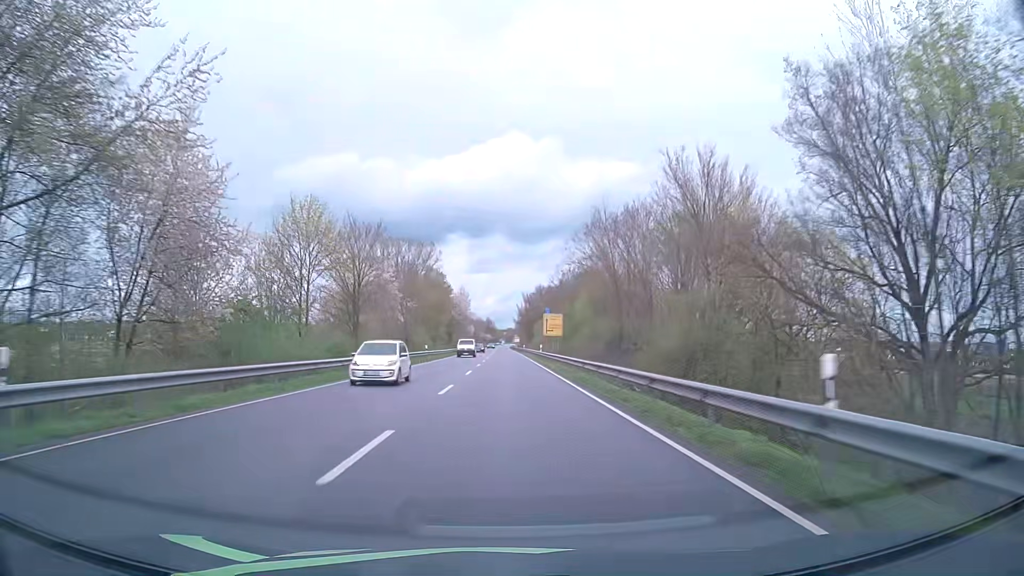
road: primary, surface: asphalt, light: Day
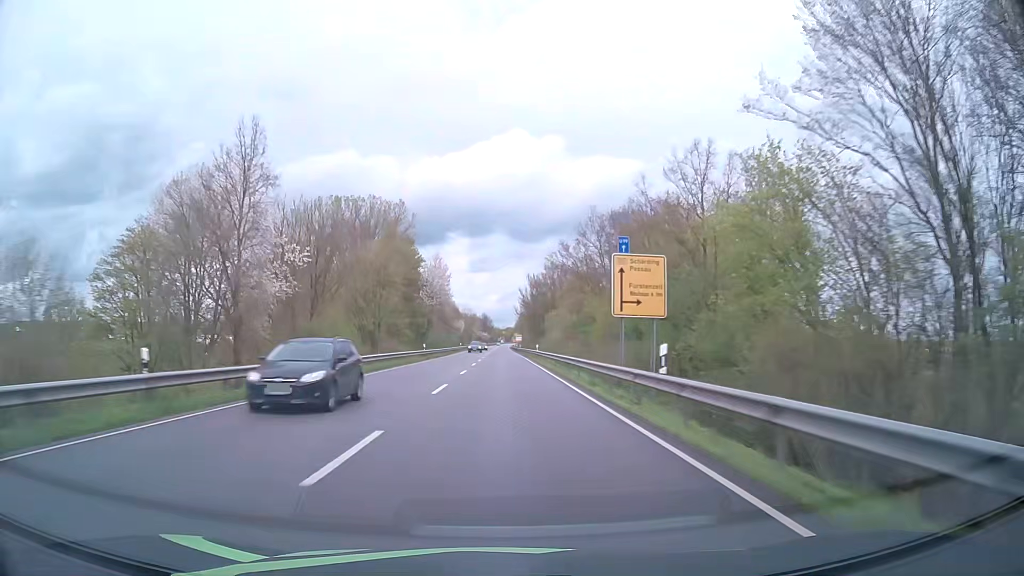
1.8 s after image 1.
(+0.3, +47.4) m; 0°
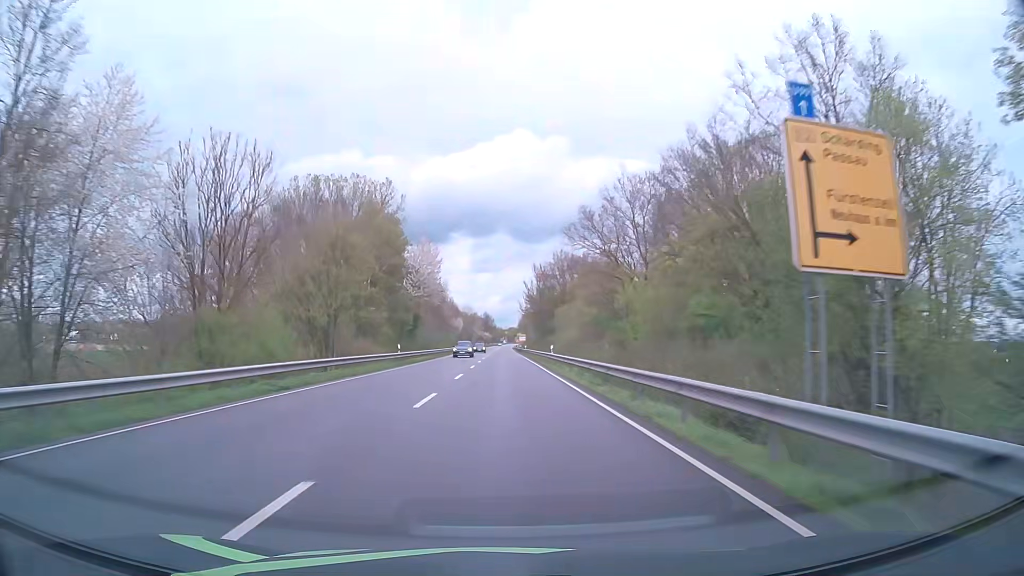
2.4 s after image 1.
(0.0, +15.8) m; 0°
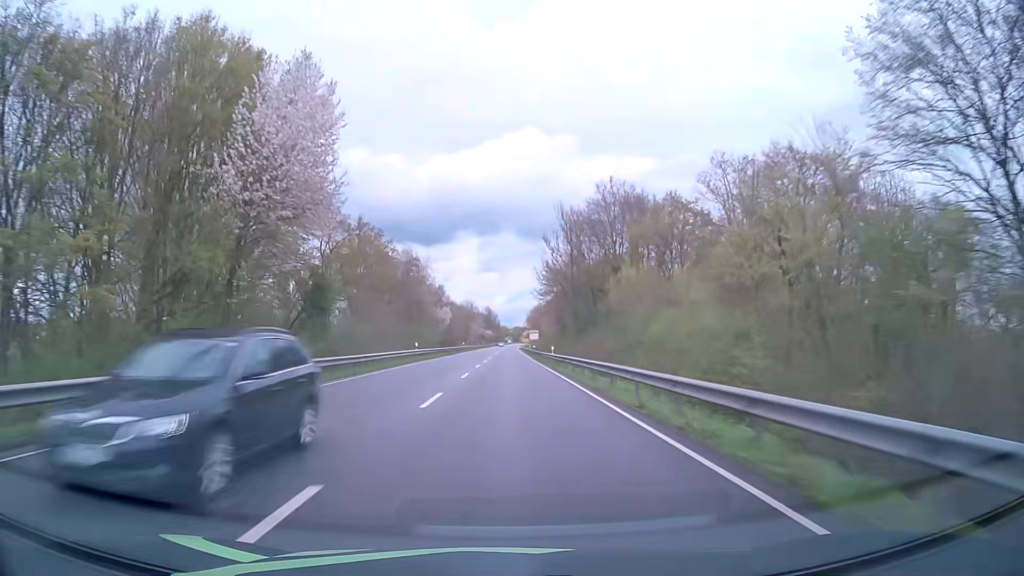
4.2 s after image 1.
(-0.2, +47.4) m; -1°
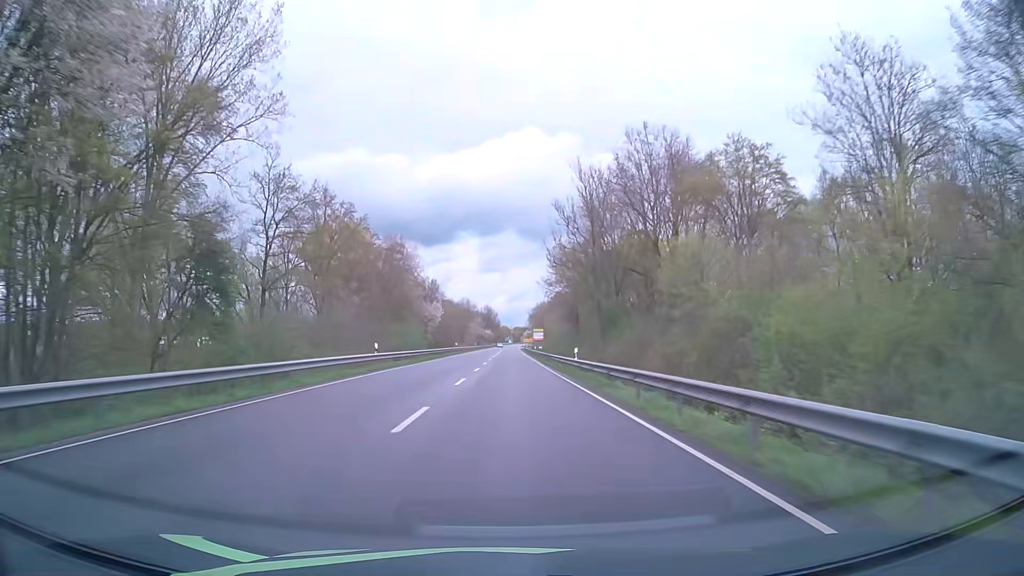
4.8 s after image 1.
(0.0, +15.8) m; 0°
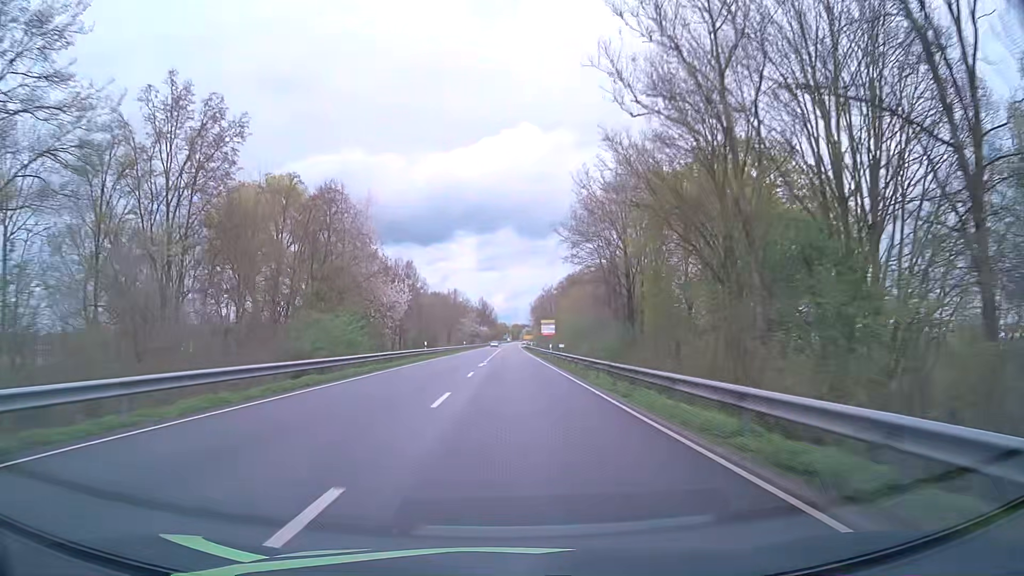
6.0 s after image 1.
(0.0, +31.6) m; 0°
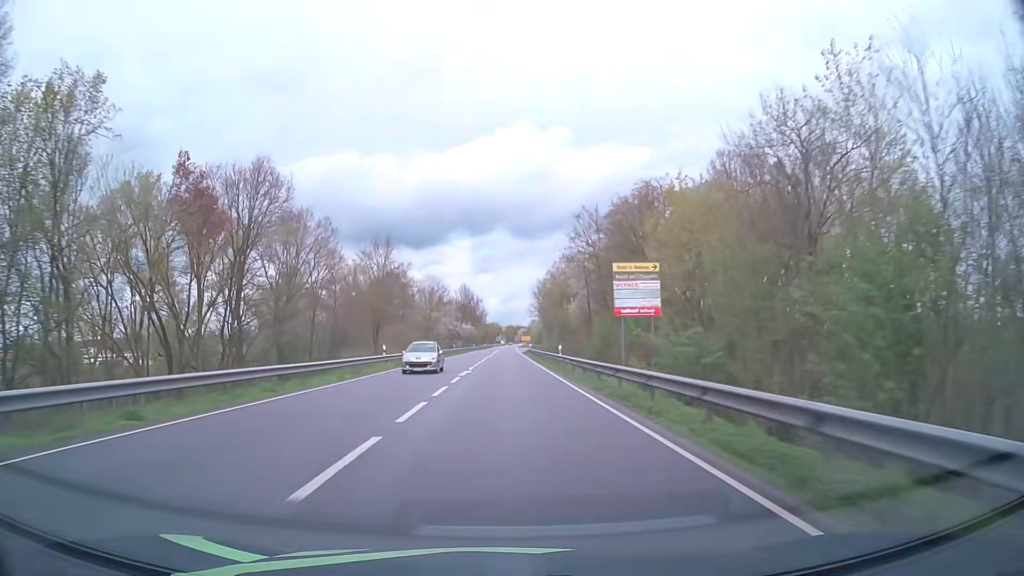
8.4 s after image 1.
(+0.4, +63.2) m; +1°
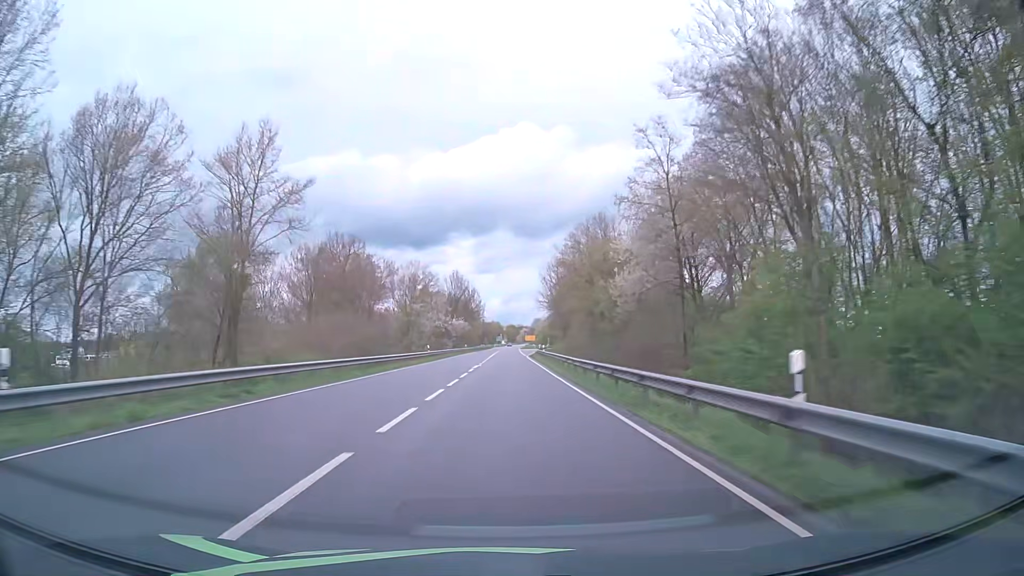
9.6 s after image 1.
(-0.1, +31.6) m; 0°
(0, +10) (0, +20) (0, +30) (0, +40) (0, +50) (0, +60) (0, +70) (0, +80) (0, +90) (+1, +100) m
